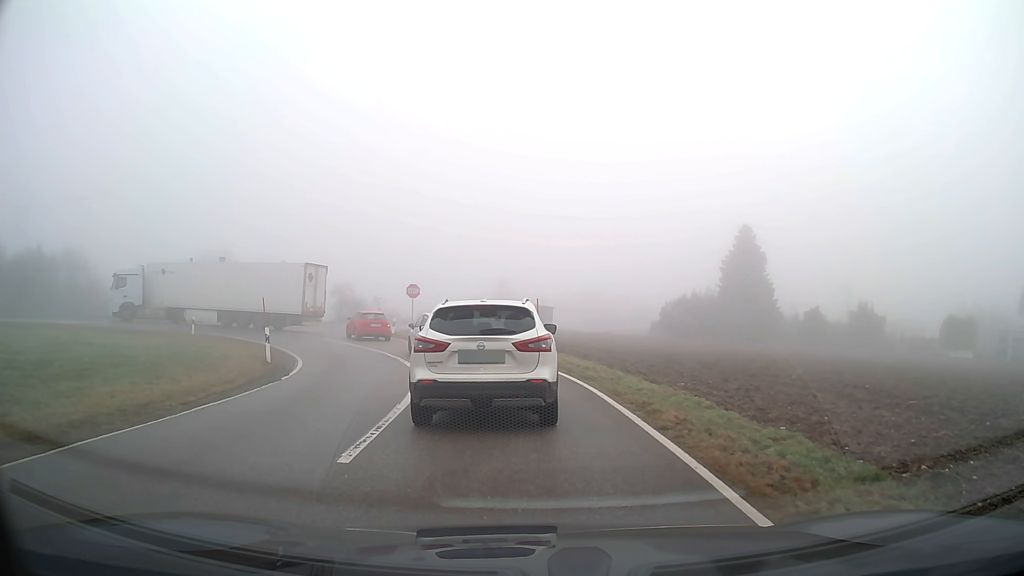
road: tertiary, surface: asphalt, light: Day
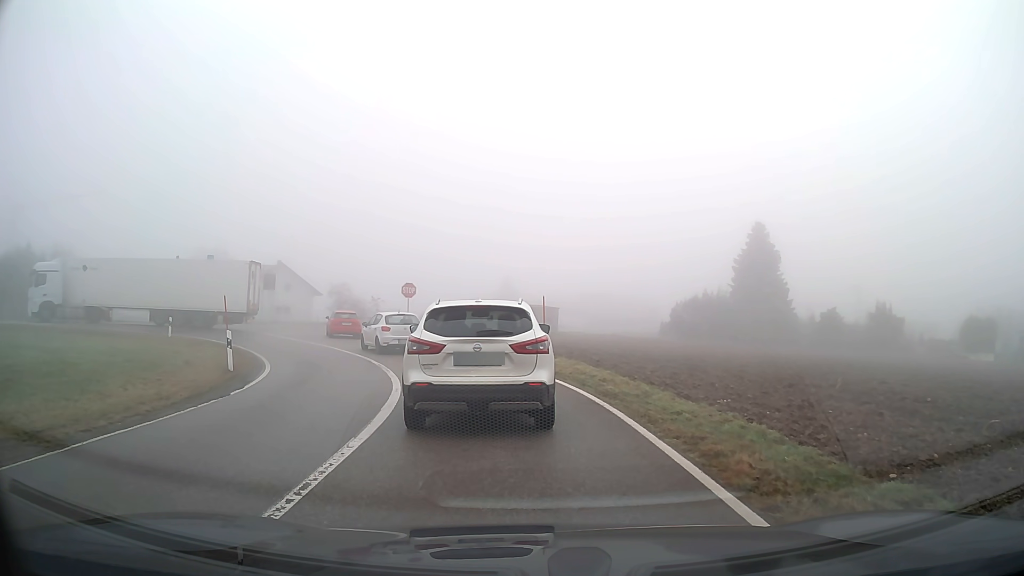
(0.0, +3.0) m; -1°
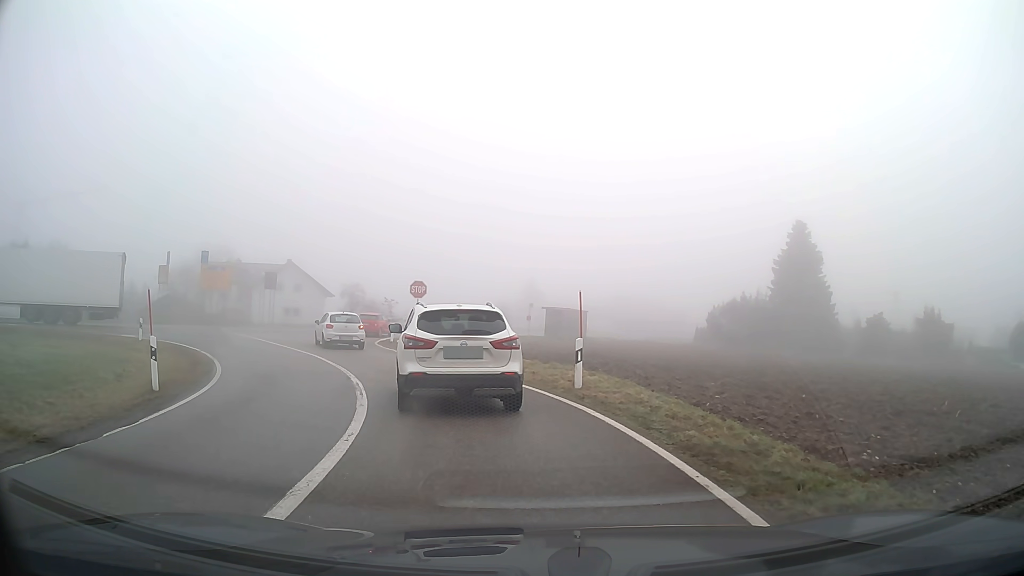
(-0.1, +5.0) m; -2°
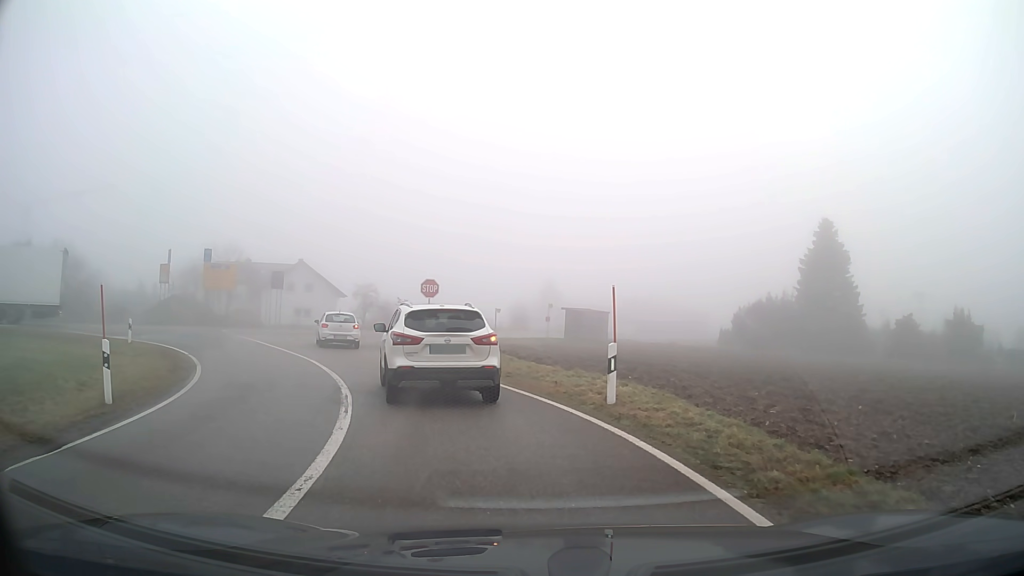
(0.0, +2.3) m; -2°
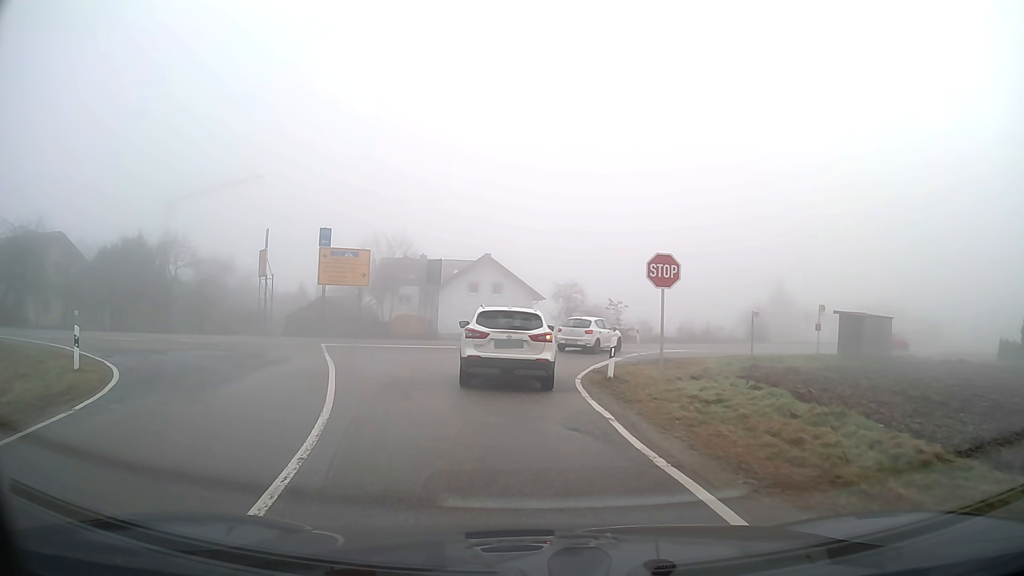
(-2.2, +14.4) m; -18°
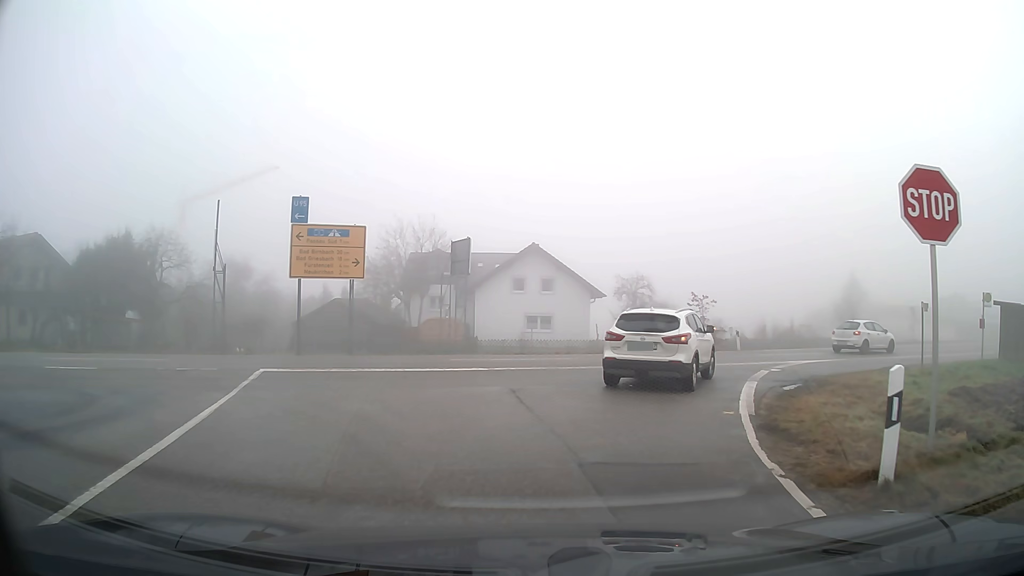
(-0.4, +10.2) m; -2°
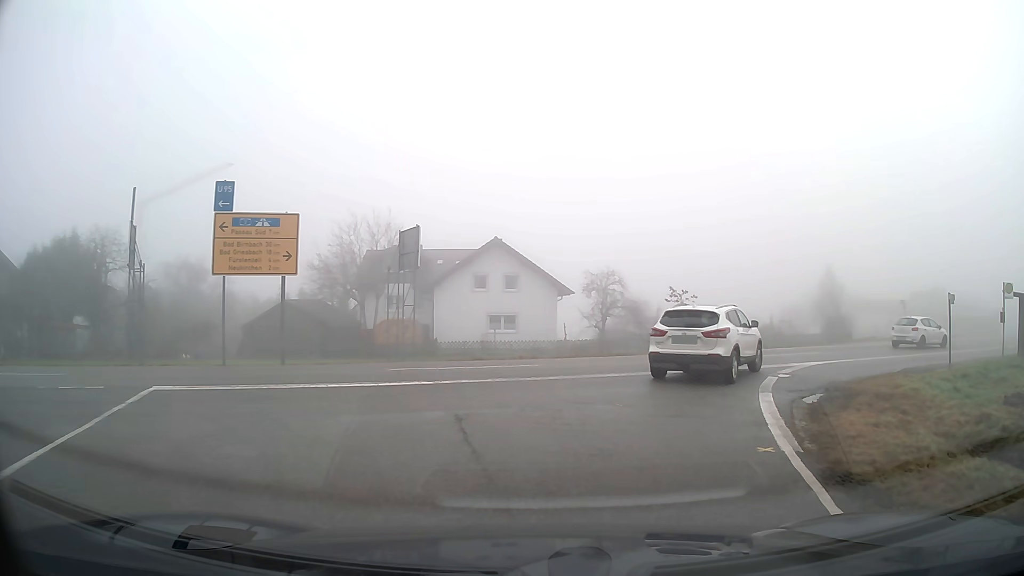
(+0.1, +3.2) m; +3°
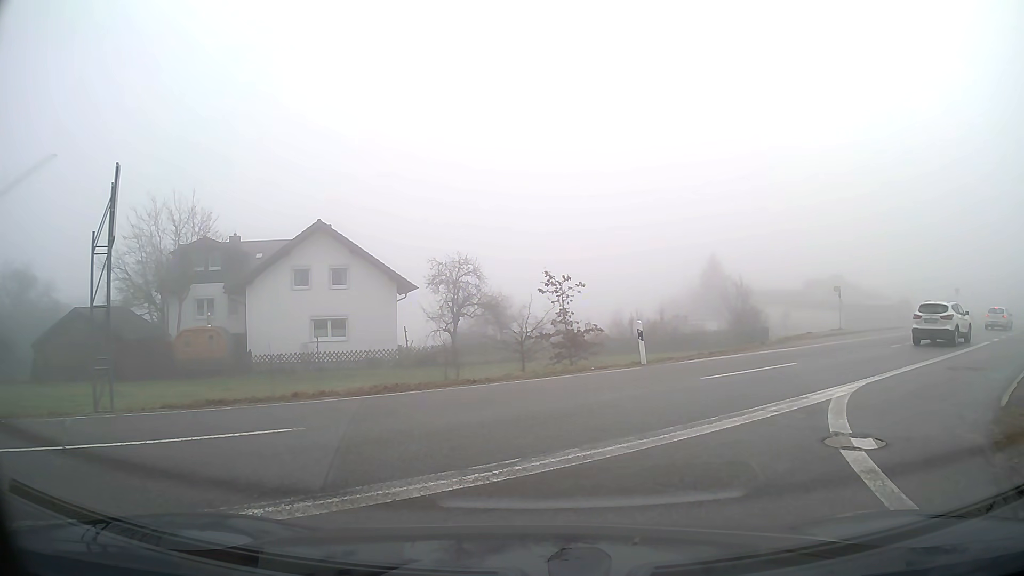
(+0.8, +9.3) m; +10°
(+2, +10) (+9, +17) (+17, +23) (+24, +30) (+32, +37) (+39, +43) (+47, +50) (+52, +58) (+54, +68) (+56, +78) m
